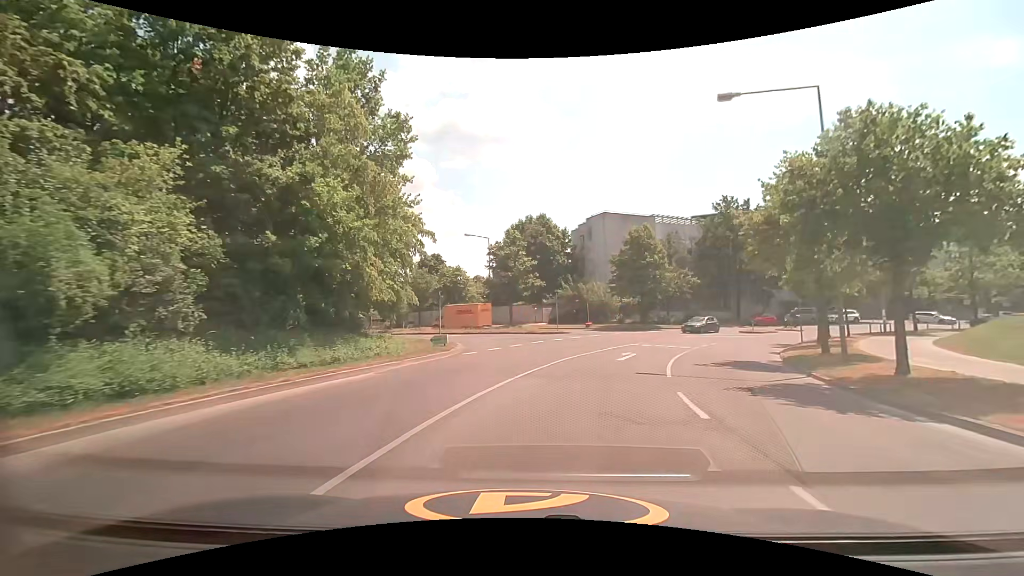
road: tertiary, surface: asphalt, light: Day
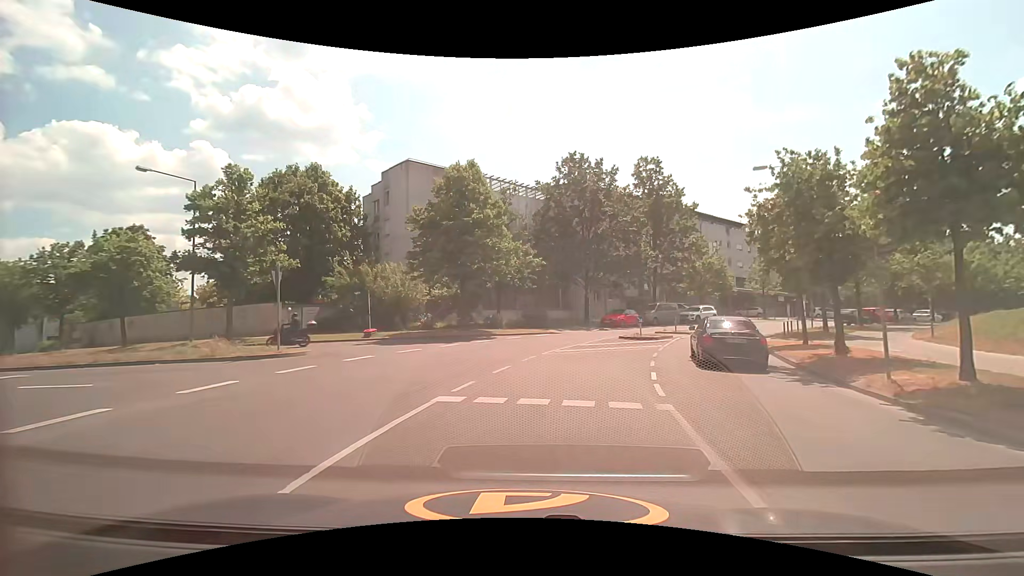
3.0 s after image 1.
(+3.4, +21.0) m; +20°
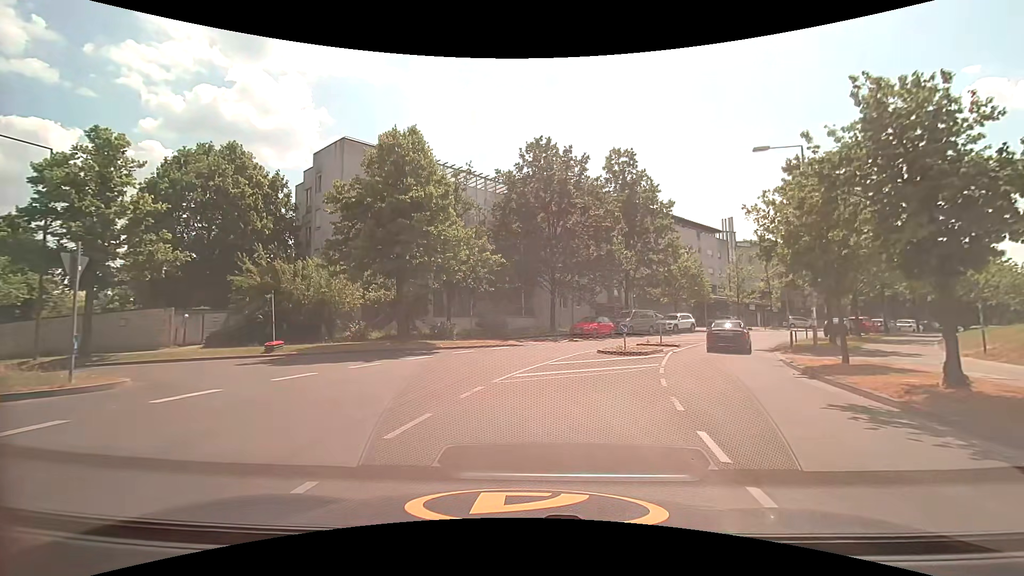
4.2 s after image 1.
(+0.2, +5.9) m; +4°
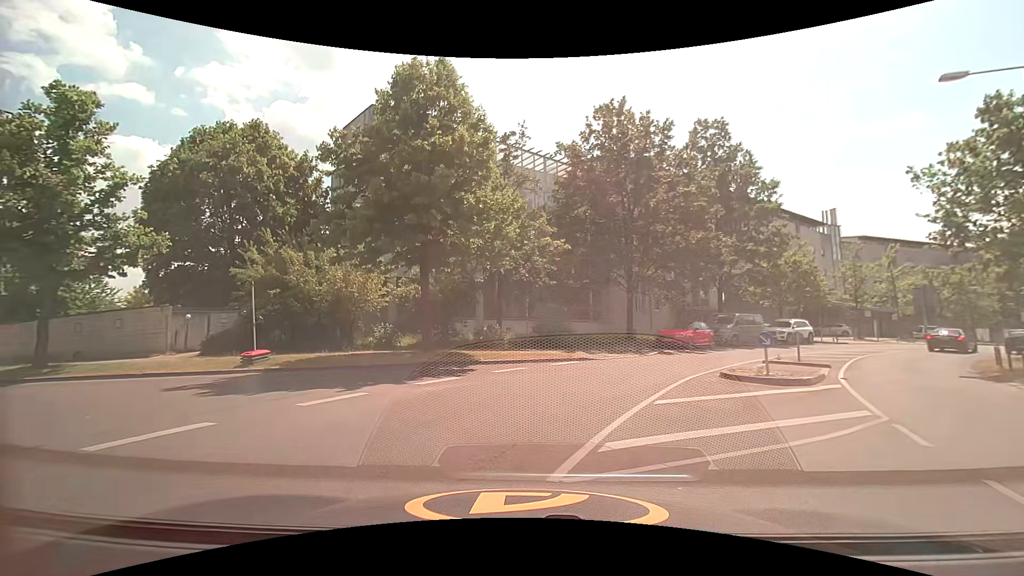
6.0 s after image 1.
(-0.1, +6.7) m; -7°
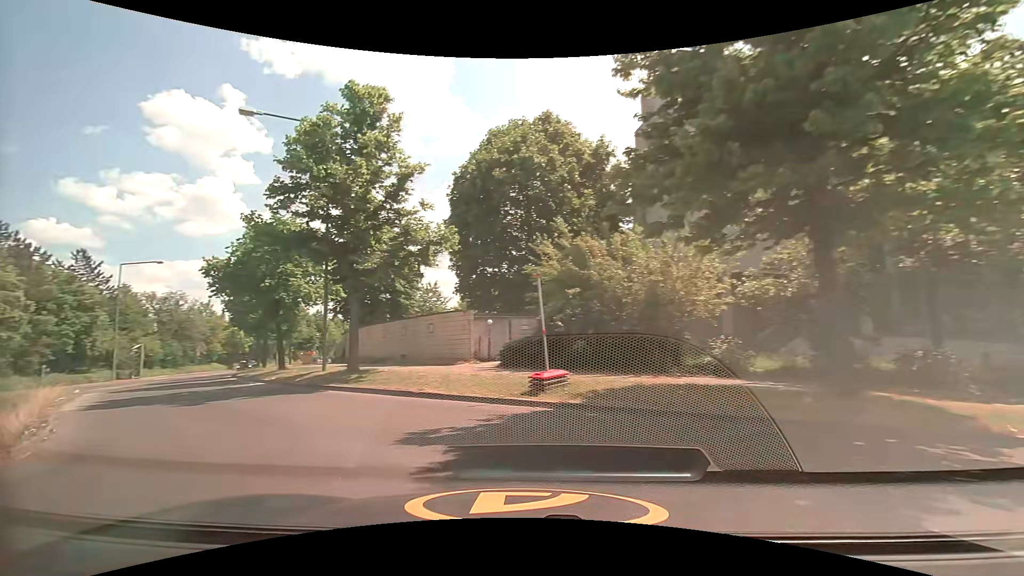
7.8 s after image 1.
(-1.9, +6.9) m; -34°
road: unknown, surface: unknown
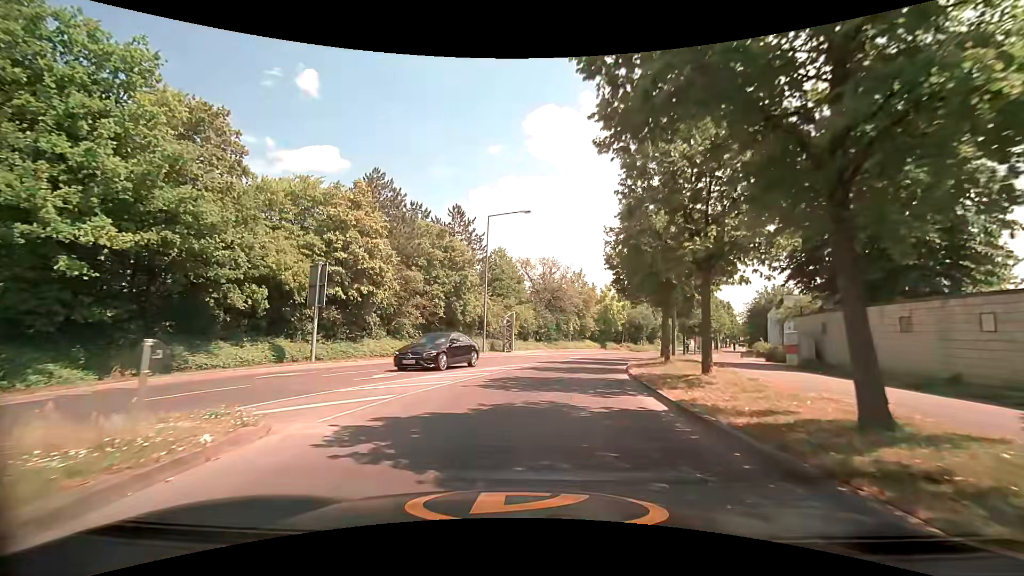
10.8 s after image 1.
(-9.6, +16.6) m; -39°
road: tertiary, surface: asphalt
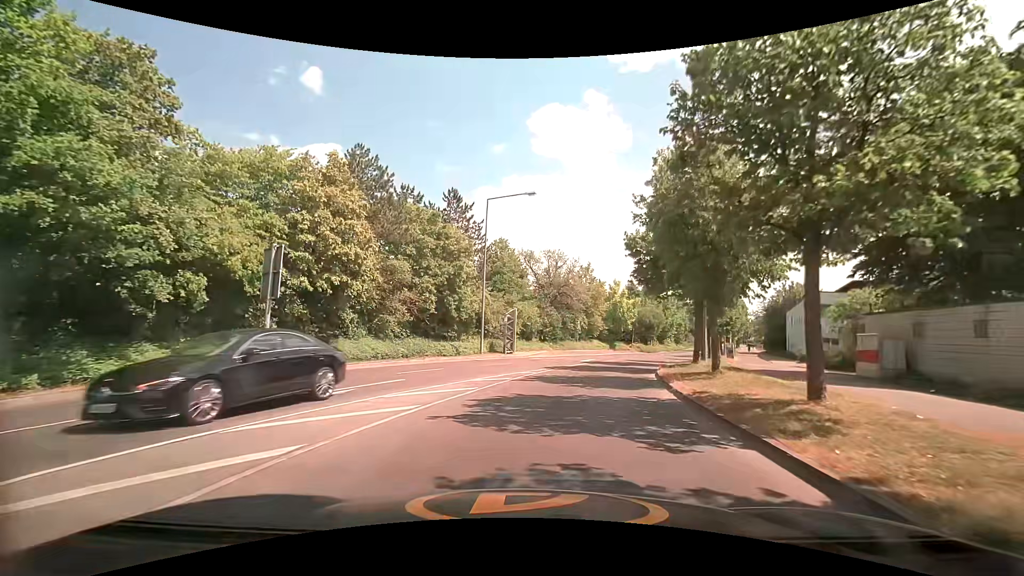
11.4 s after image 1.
(0.0, +4.5) m; -1°
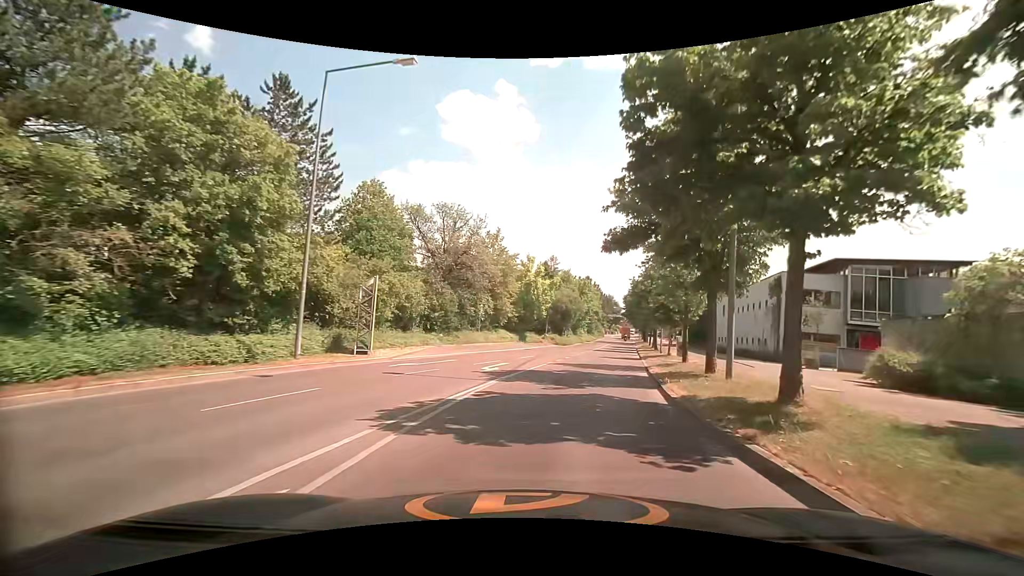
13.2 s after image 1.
(+1.2, +14.5) m; +11°
(+1, +10) (+2, +20) (+4, +30) (+6, +39) (+9, +49) (+11, +59) (+13, +69) (+15, +78) (+17, +88) (+19, +98) m
